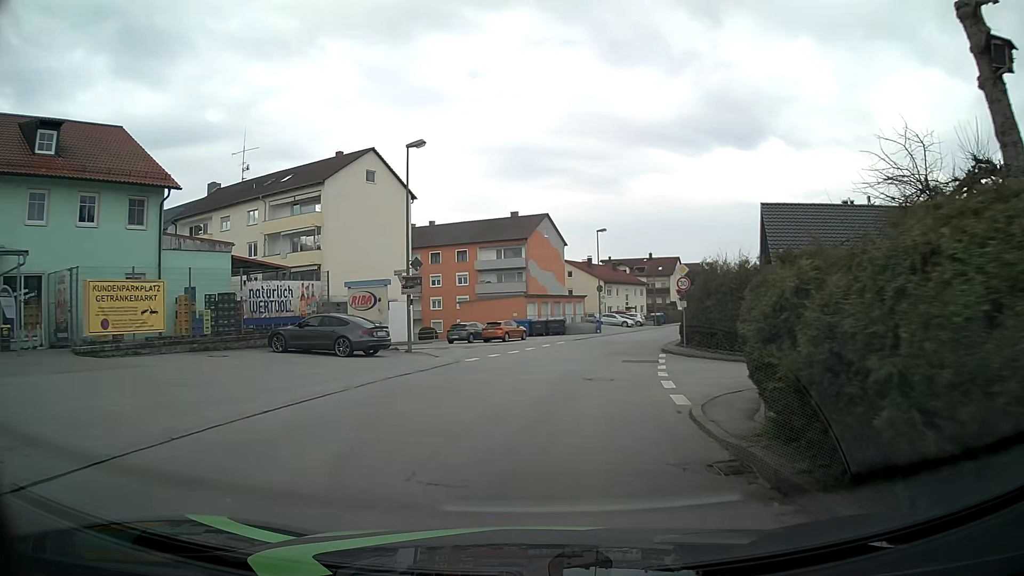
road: unclassified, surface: asphalt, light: Day
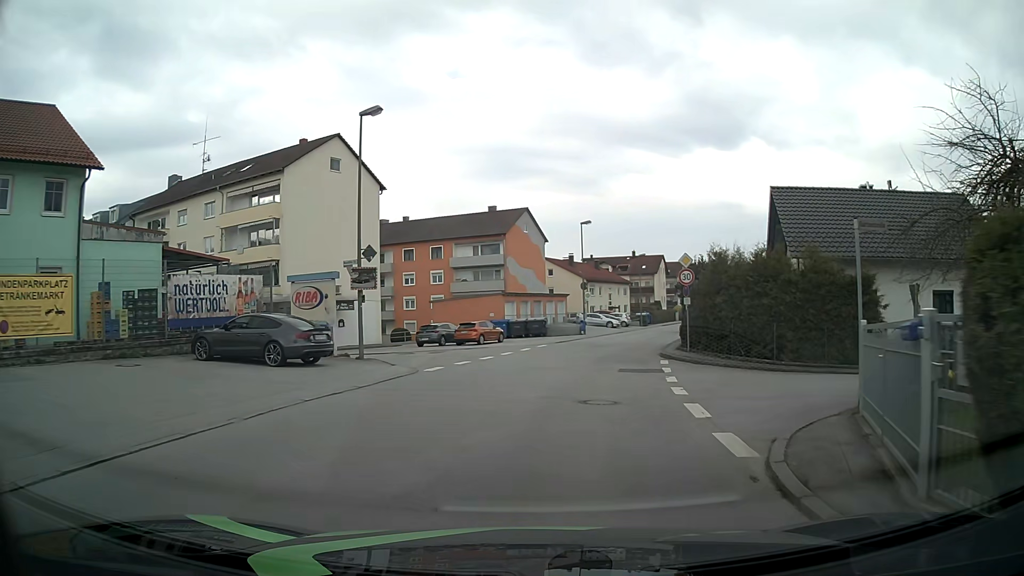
(+0.1, +4.4) m; +2°
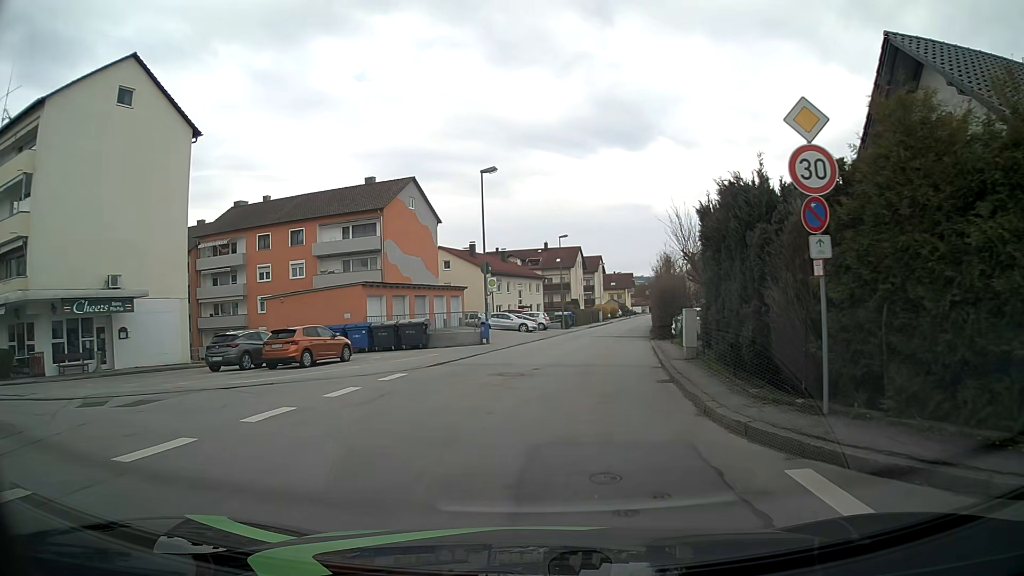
(+1.3, +17.8) m; +8°
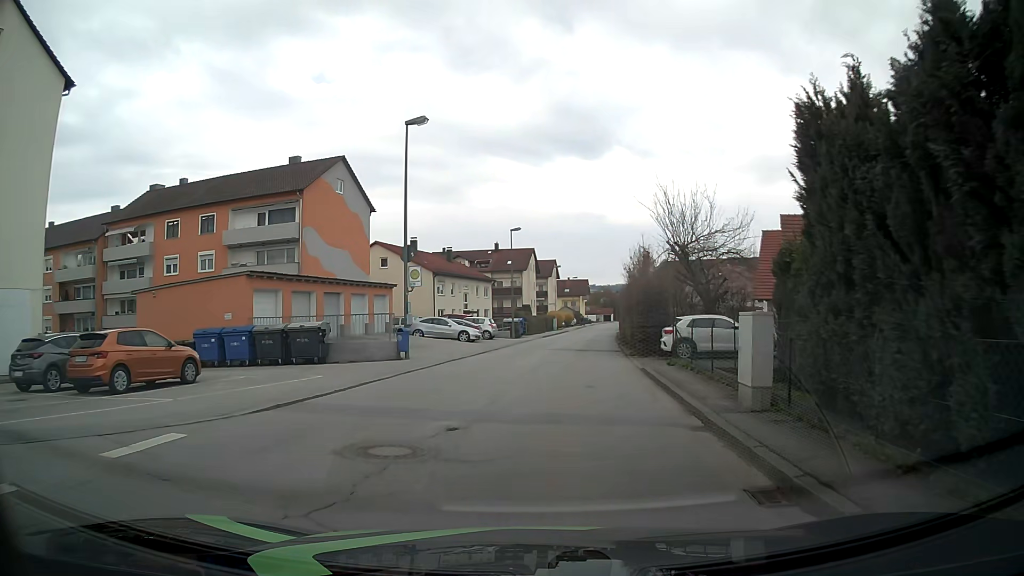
(+0.3, +8.8) m; +4°
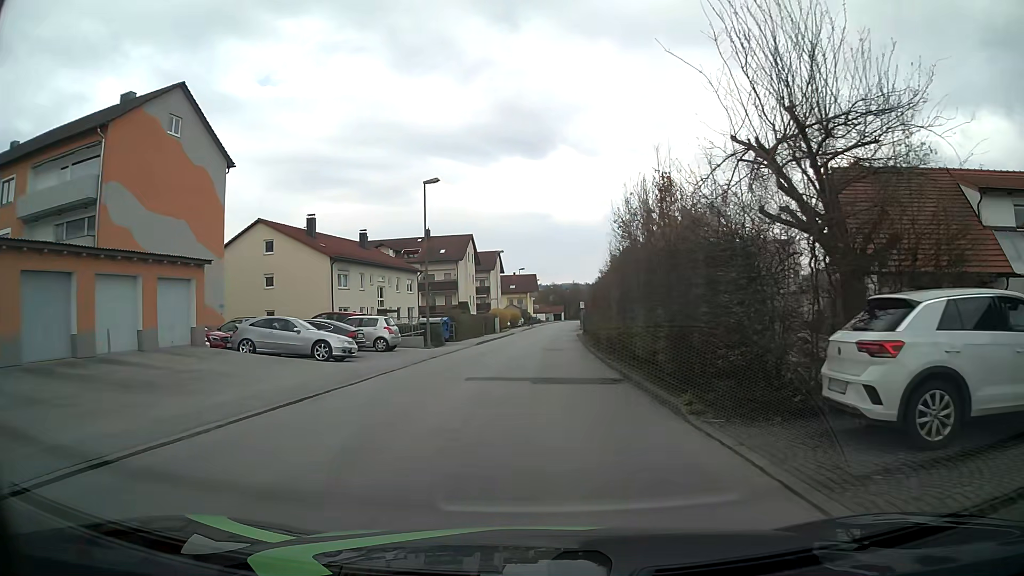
(+0.8, +17.7) m; +4°
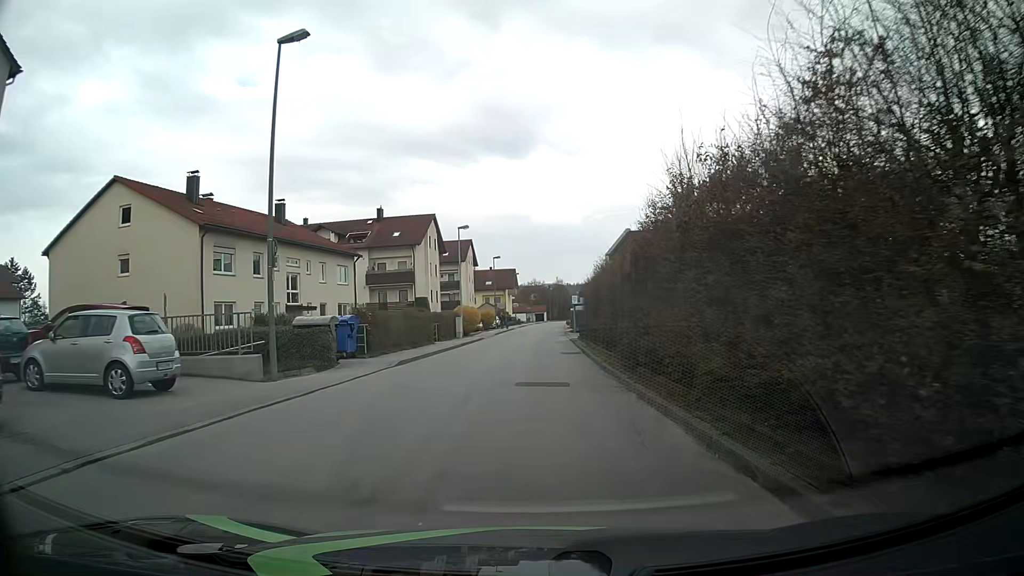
(+0.3, +17.9) m; +1°
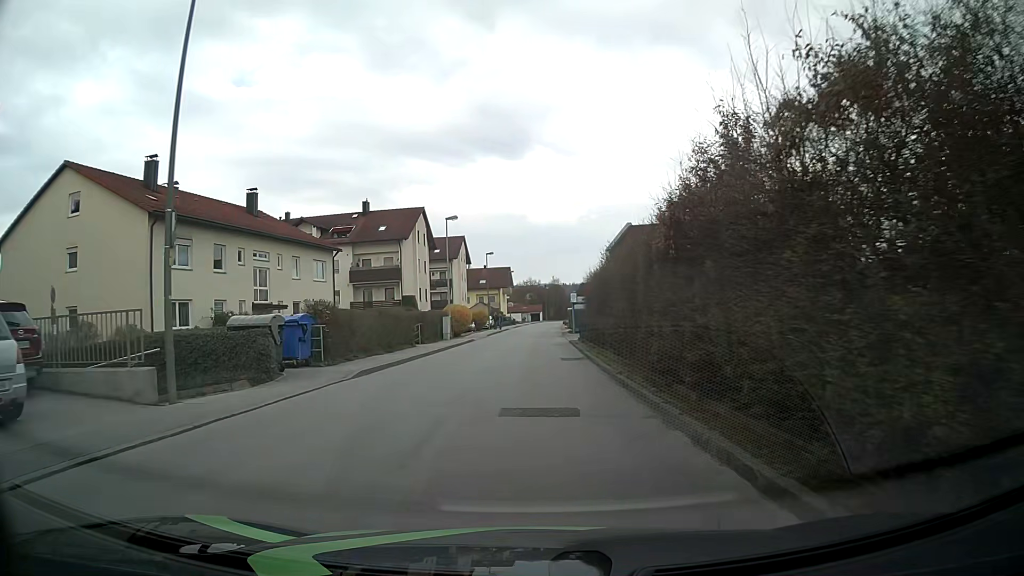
(0.0, +4.5) m; +1°
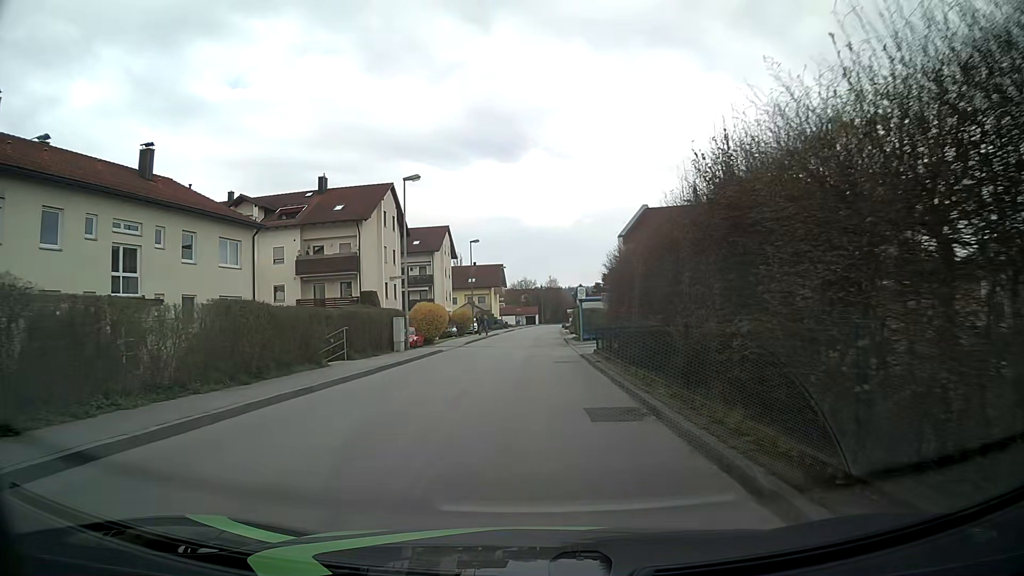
(+0.1, +13.4) m; 0°
(0, +10) (0, +20) (0, +30) (0, +40) (0, +50) (+1, +60) (+1, +70) (+1, +80) (+2, +90) (+2, +100) m
